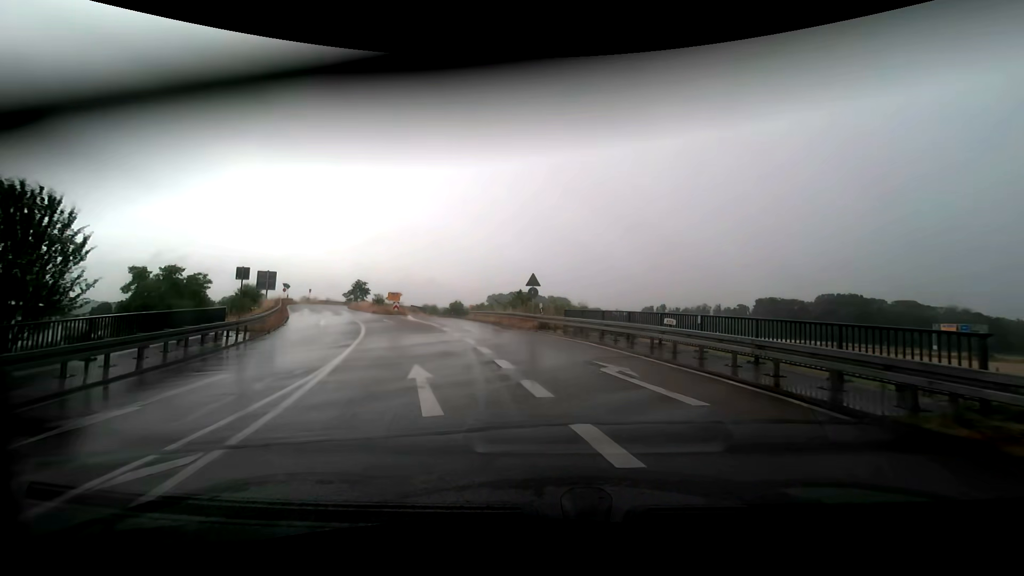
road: trunk_link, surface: asphalt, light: Day
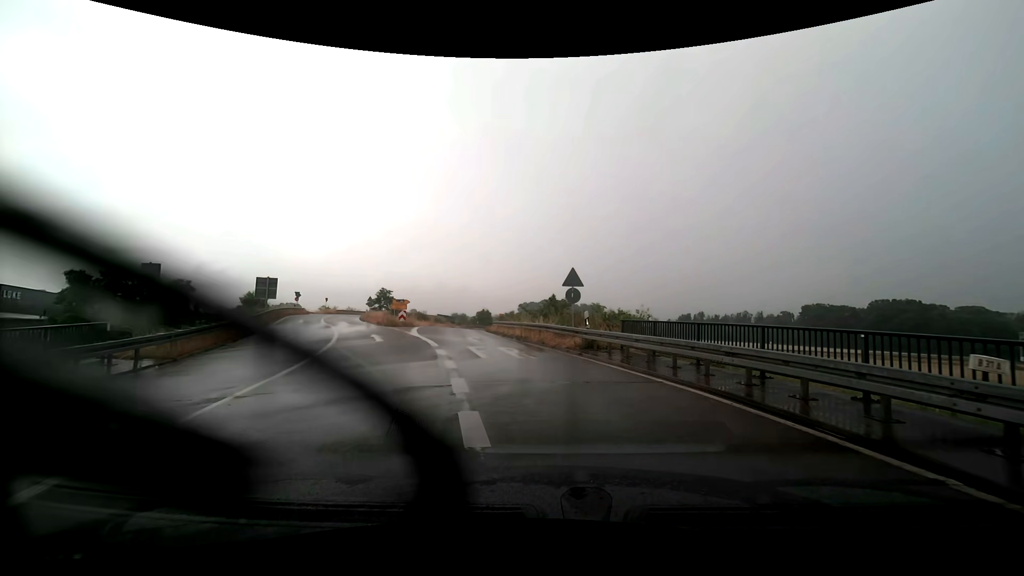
(-0.5, +8.2) m; -5°
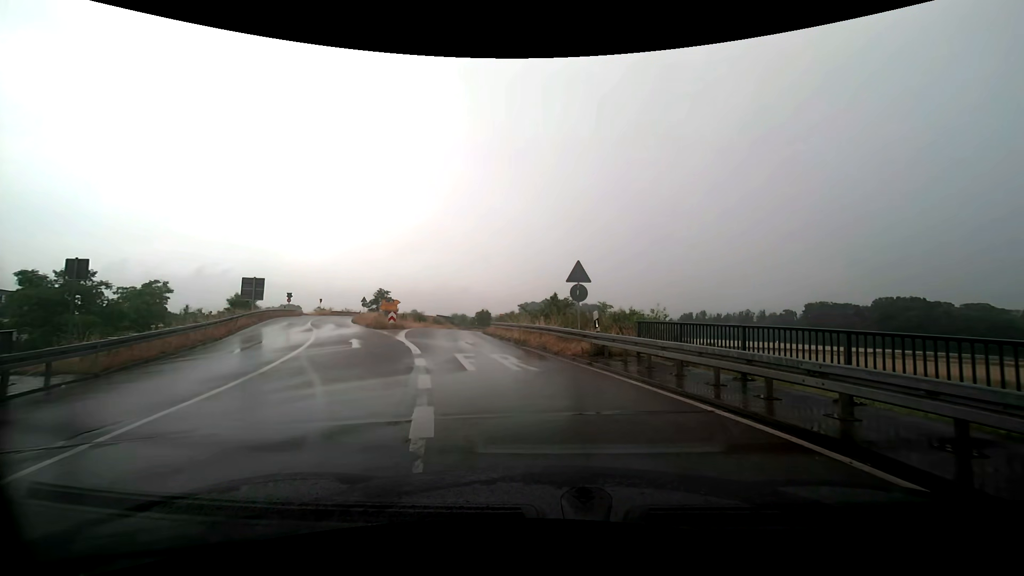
(0.0, +2.7) m; 0°
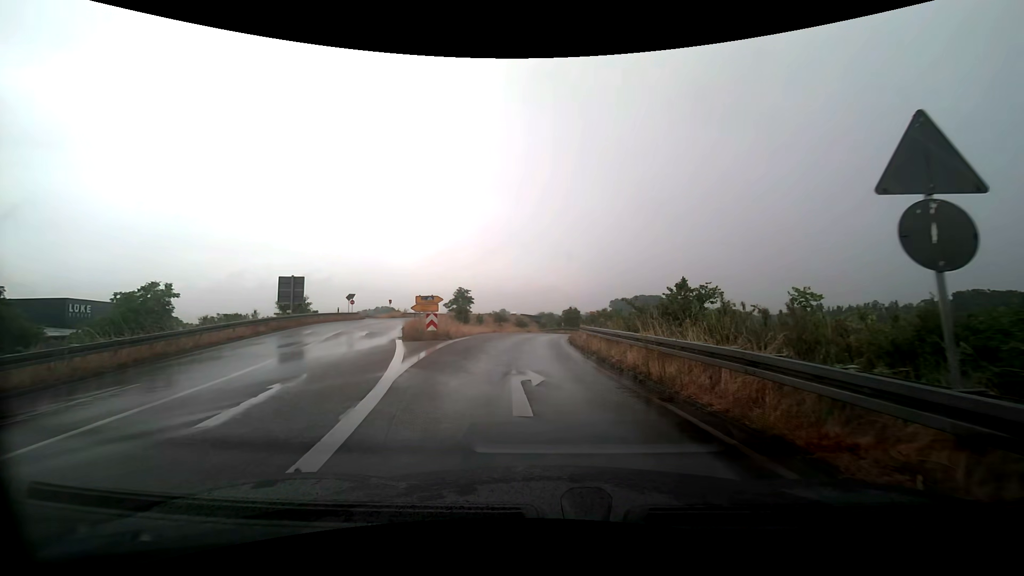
(-0.7, +11.9) m; -9°
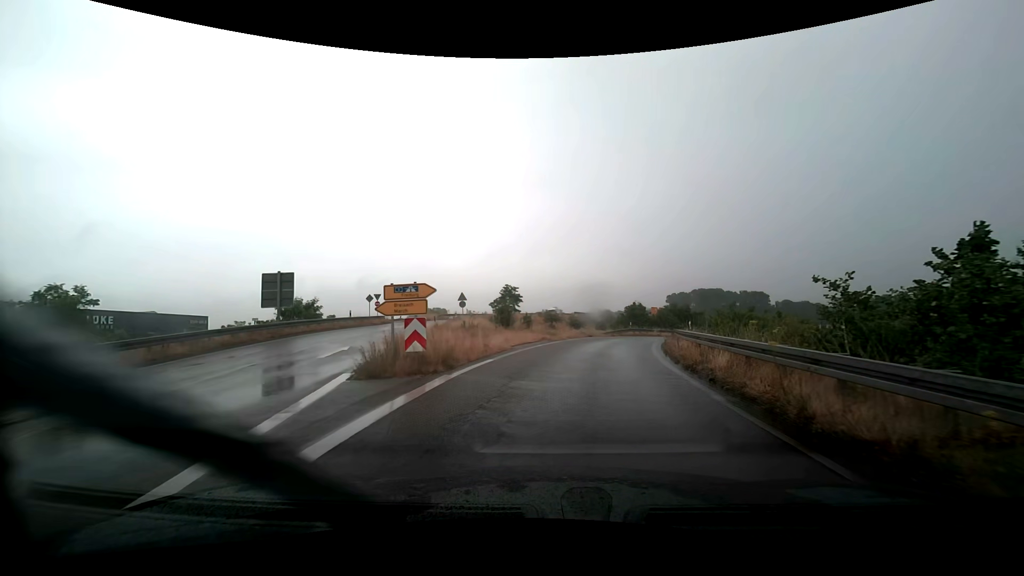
(-0.8, +11.3) m; -7°
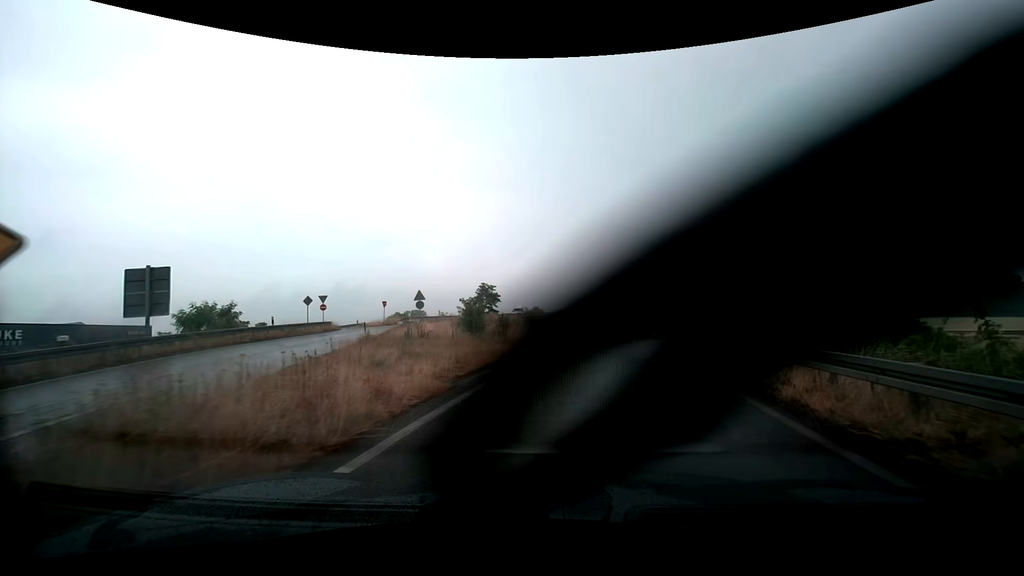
(0.0, +8.9) m; +2°
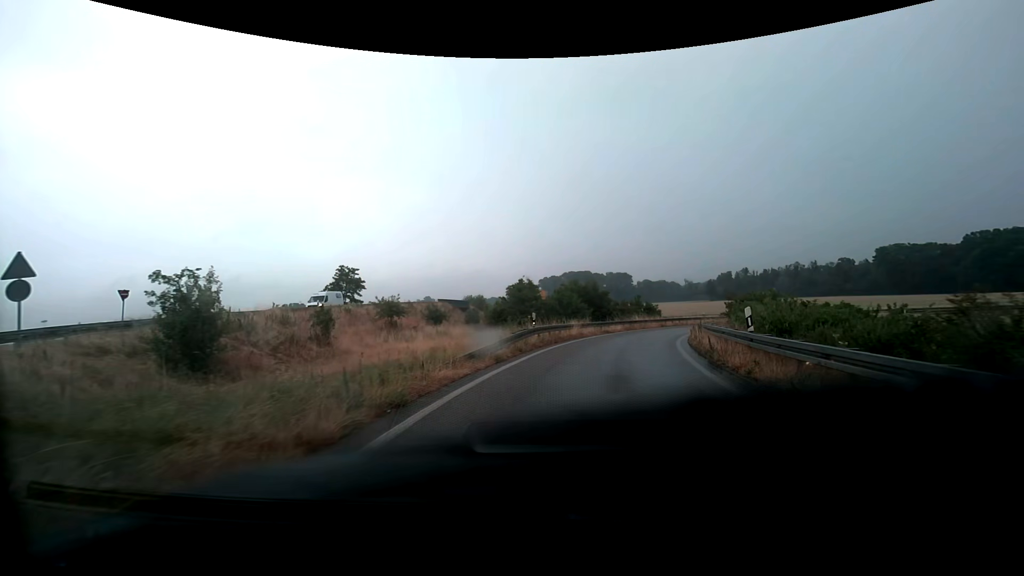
(+2.2, +19.8) m; +12°
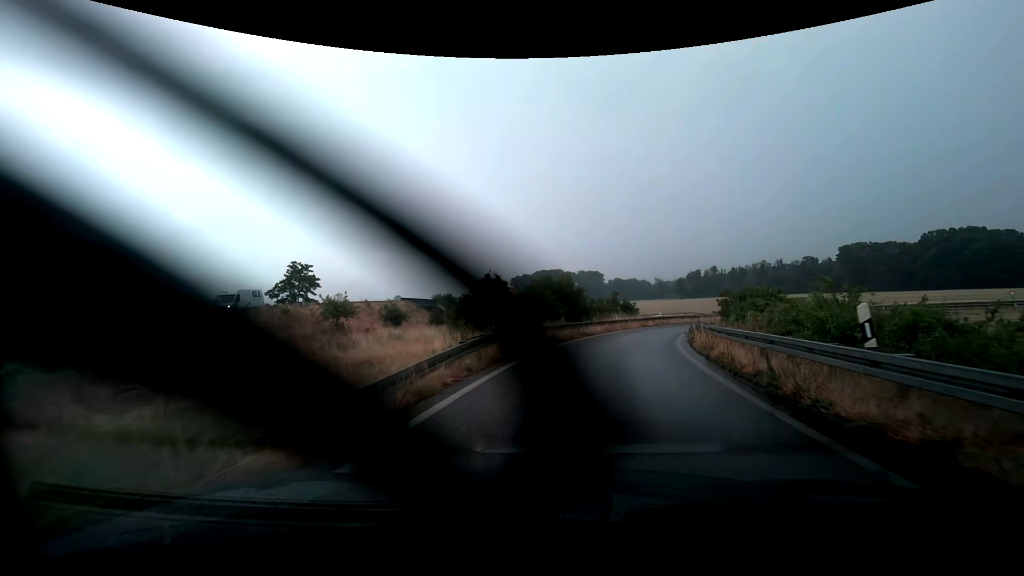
(+0.2, +5.4) m; +3°
(+1, +10) (+2, +20) (+5, +29) (+8, +39) (+13, +48) (+18, +56) (+25, +64) (+33, +70) (+42, +74) (+51, +78) m
